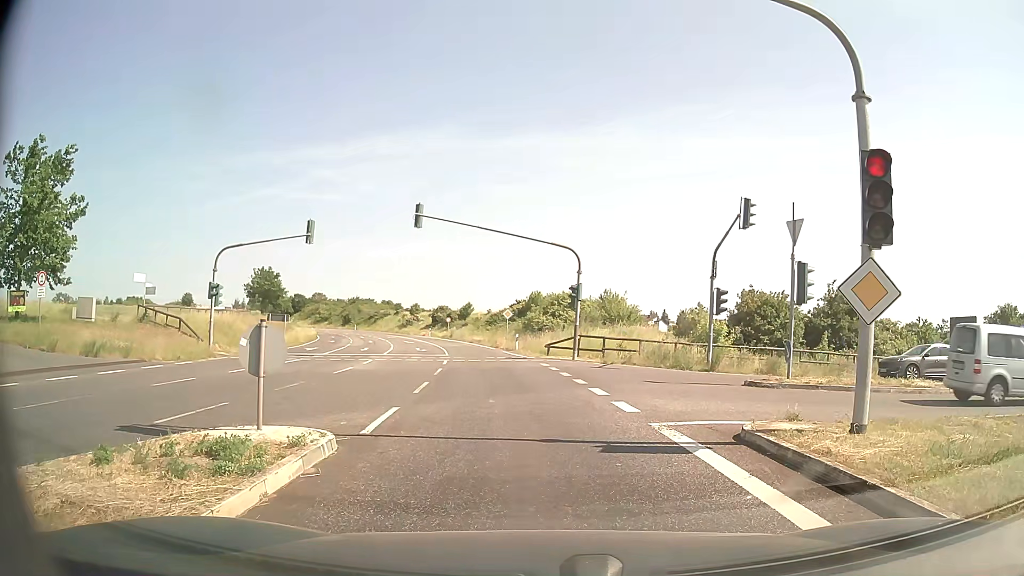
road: secondary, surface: asphalt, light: Day
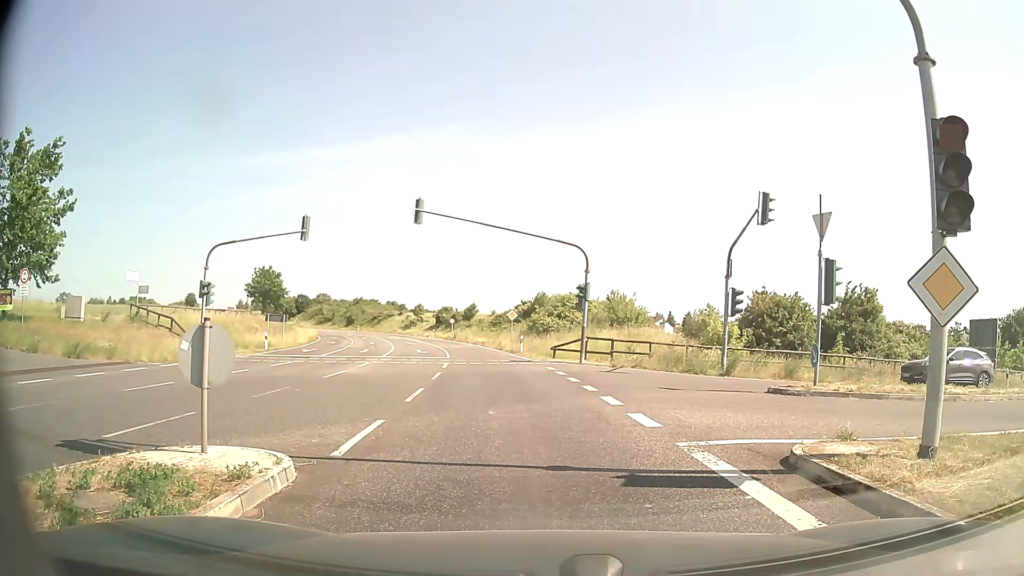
(0.0, +1.5) m; 0°
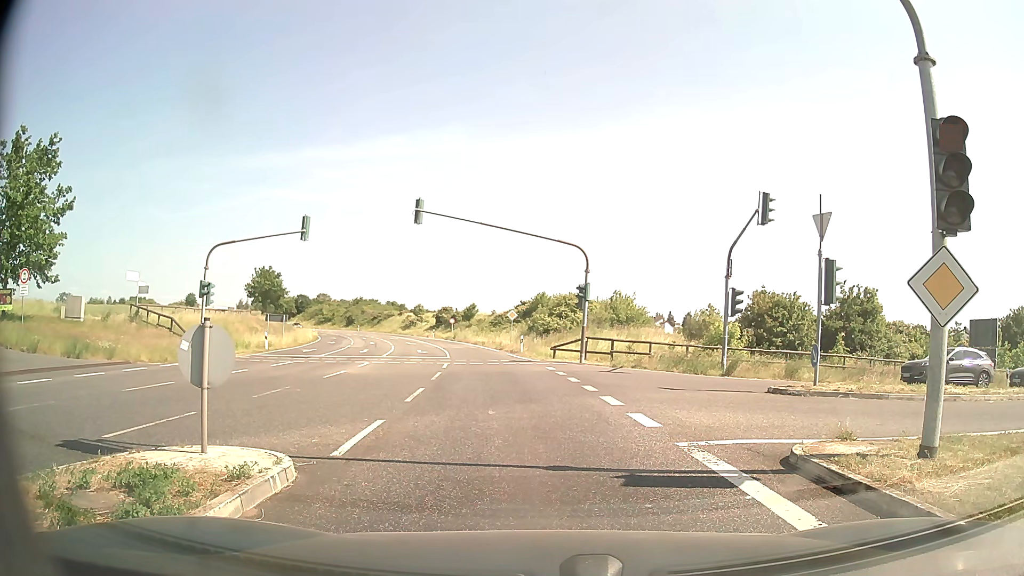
(0.0, +0.1) m; 0°
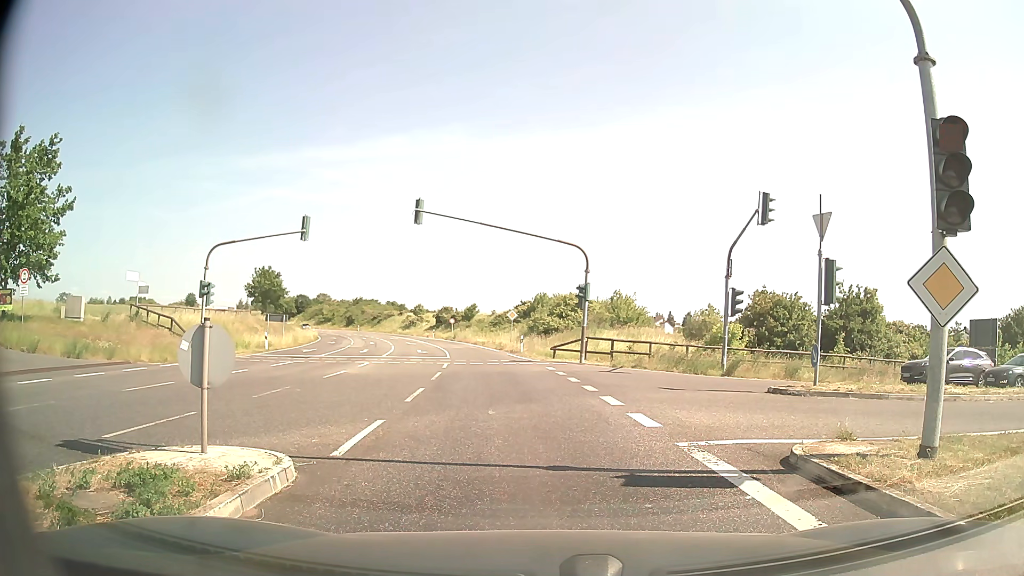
(0.0, 0.0) m; 0°
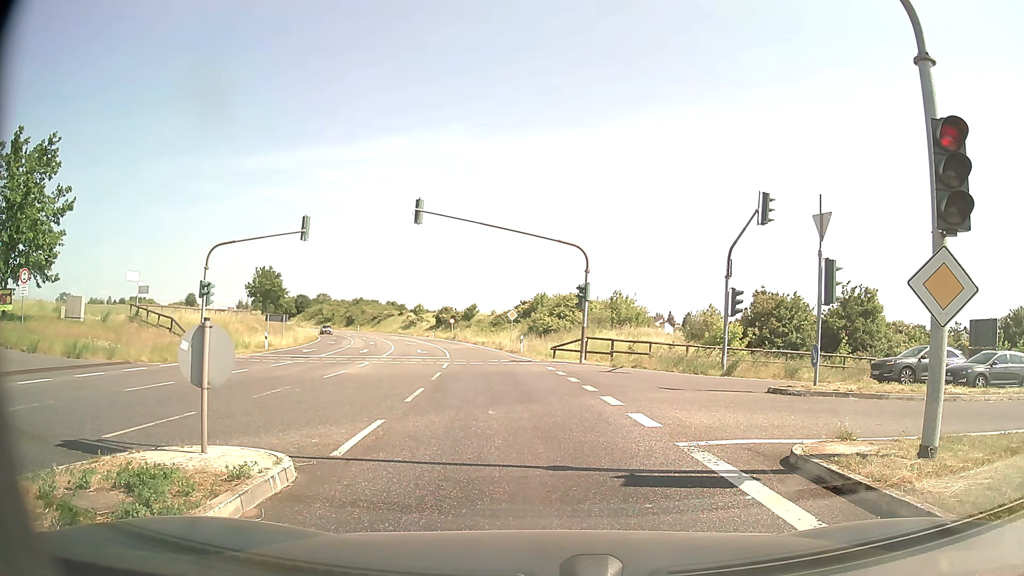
(0.0, 0.0) m; 0°
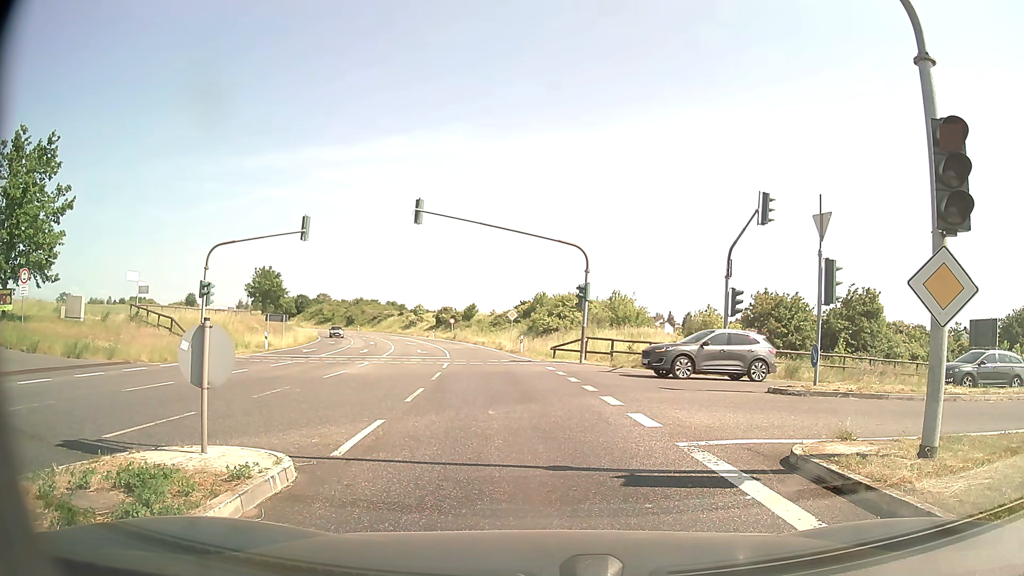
(0.0, 0.0) m; 0°
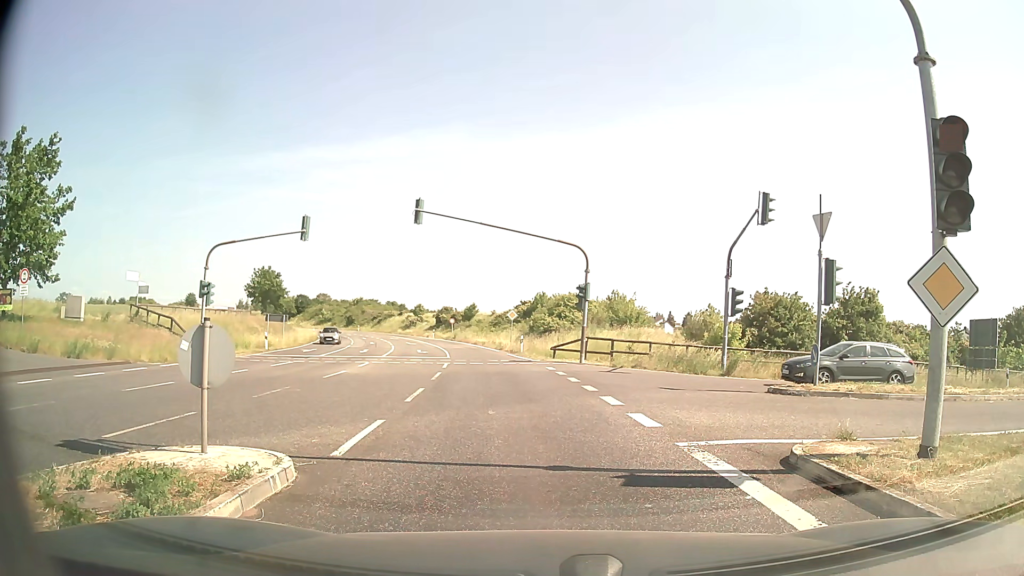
(0.0, 0.0) m; 0°
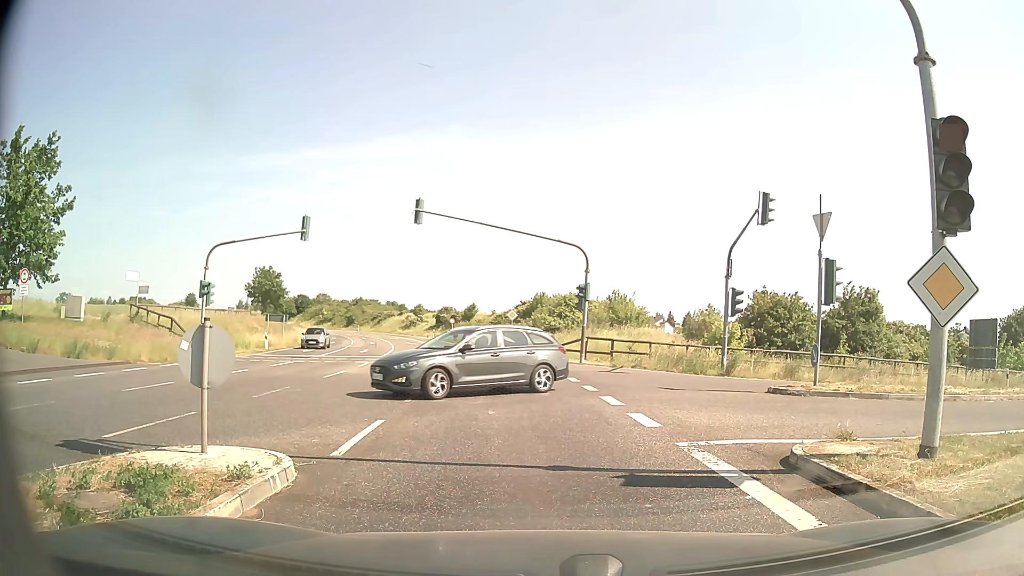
(0.0, 0.0) m; 0°
(0, +10) (-1, +20) (-2, +30) (-4, +40) (-6, +50) (-8, +59) (-10, +69) (-13, +79) (-16, +88) (-20, +97) m
